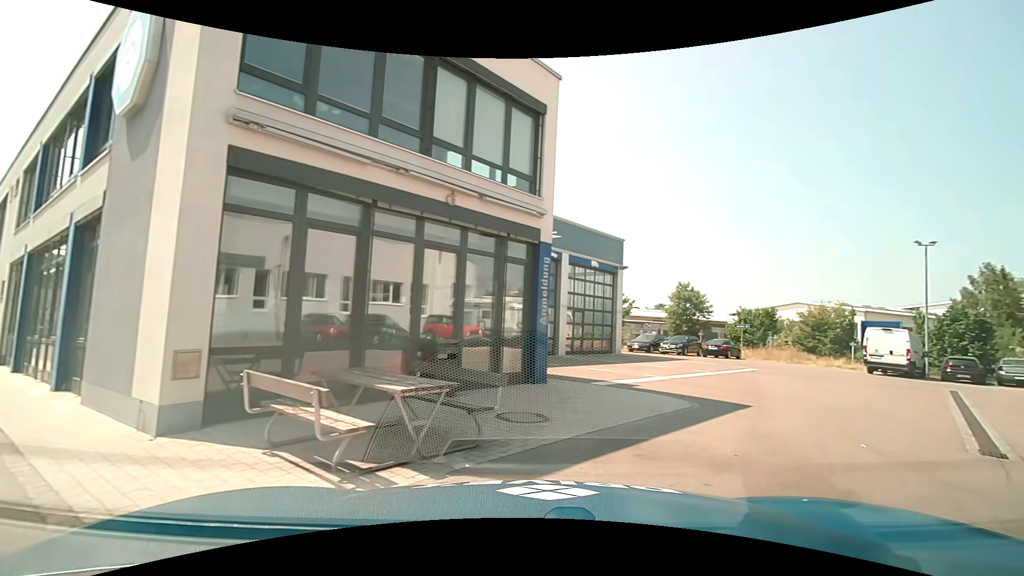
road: service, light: Day
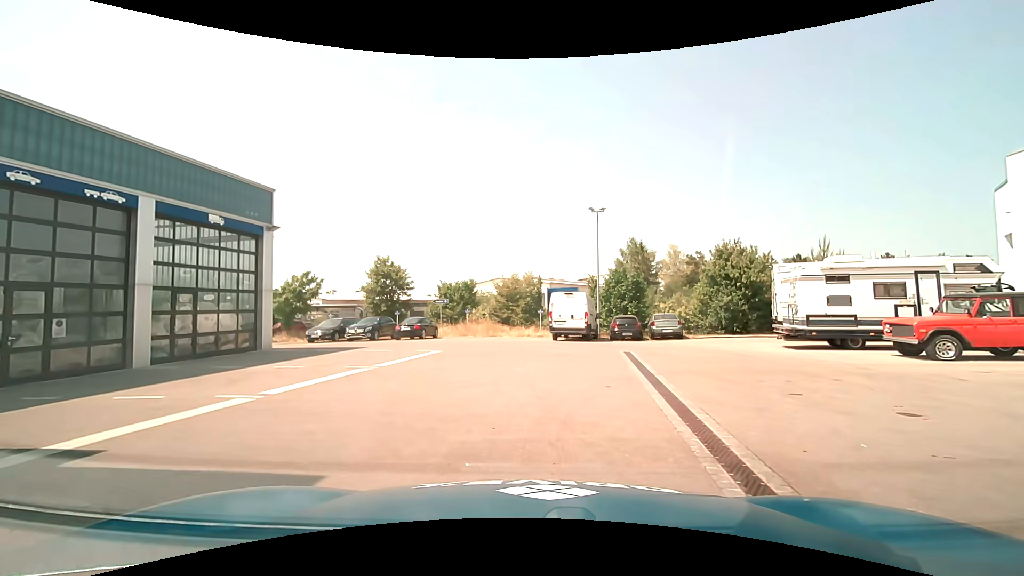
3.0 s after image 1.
(+2.9, +6.8) m; +29°
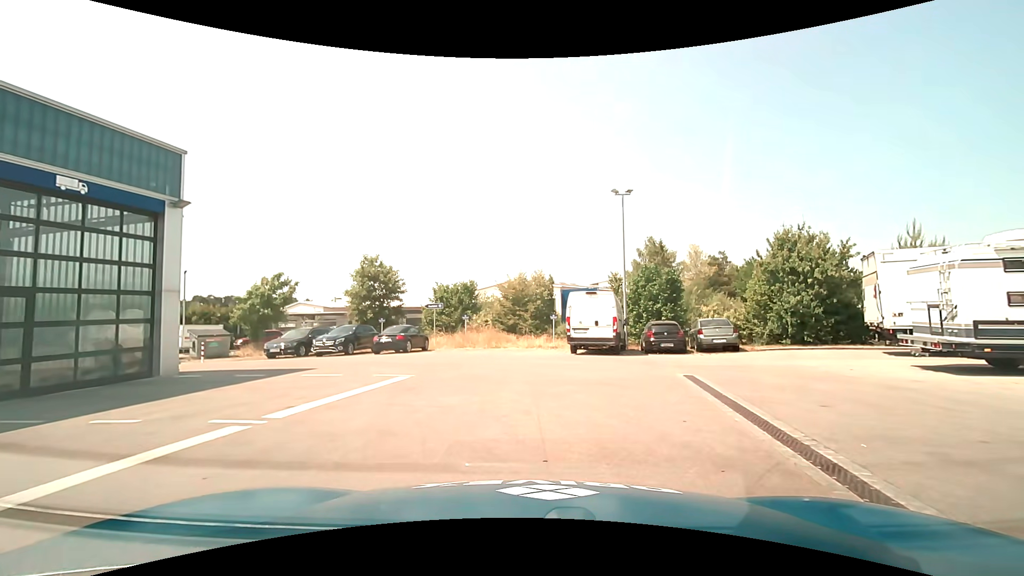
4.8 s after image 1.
(0.0, +5.9) m; -1°
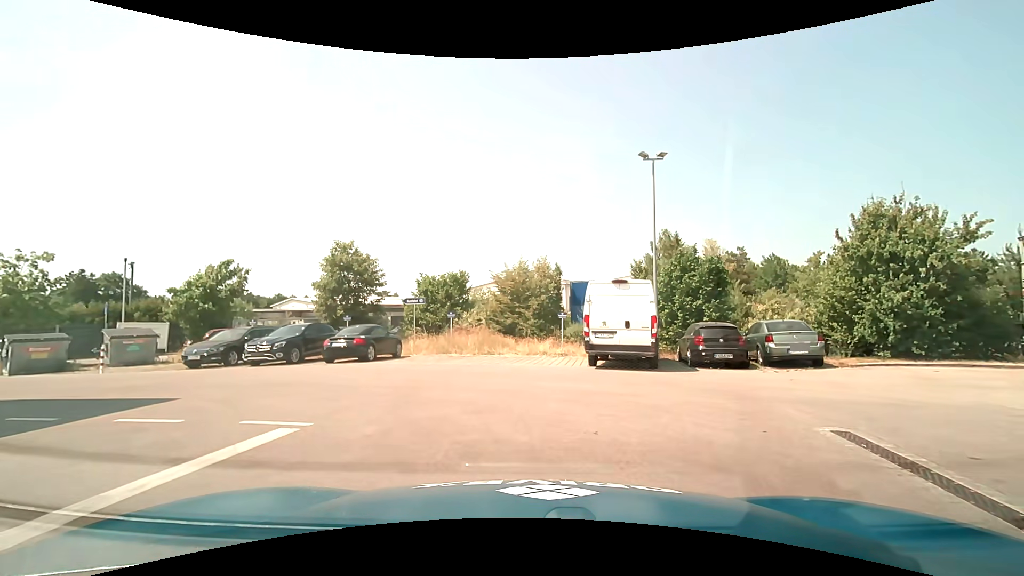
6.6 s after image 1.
(0.0, +5.9) m; 0°
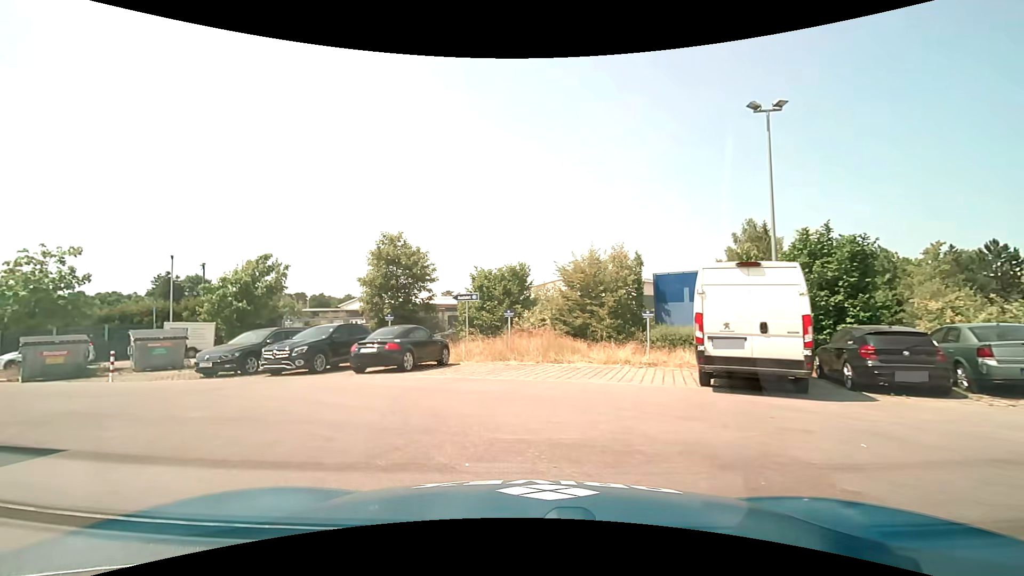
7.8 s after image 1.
(-0.2, +4.1) m; -7°
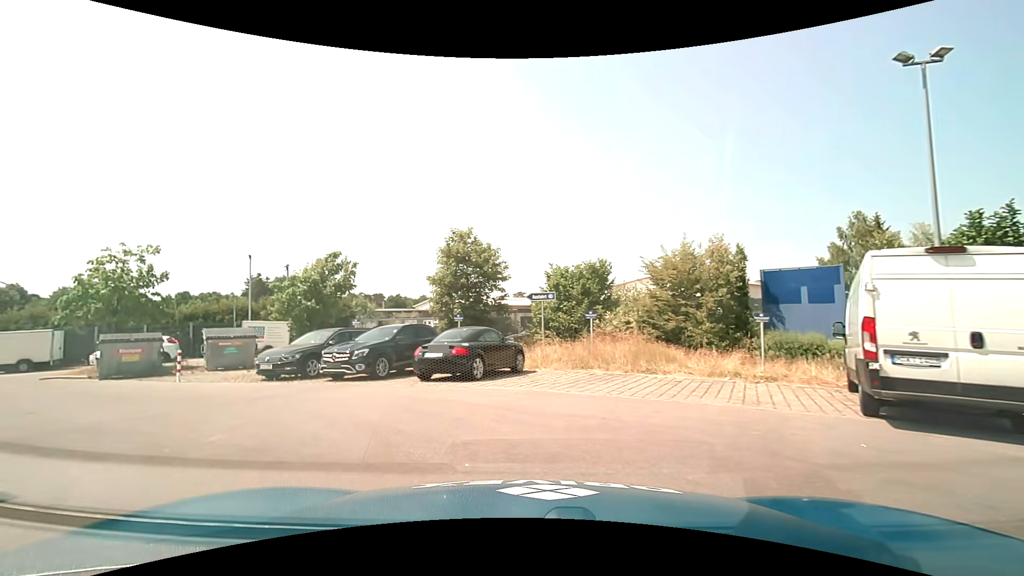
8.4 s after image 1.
(-0.1, +2.1) m; -9°
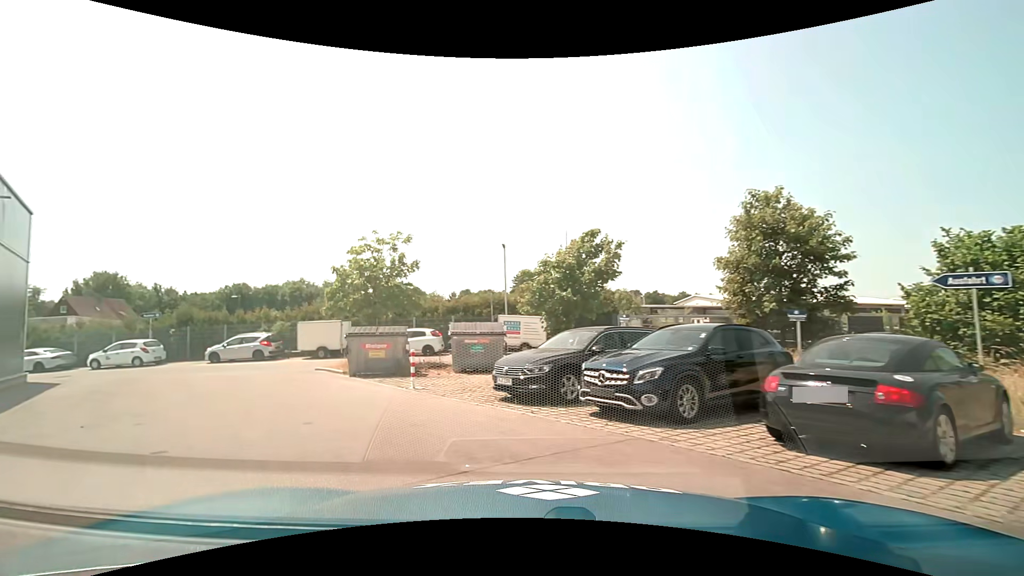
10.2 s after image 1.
(-1.5, +6.0) m; -29°
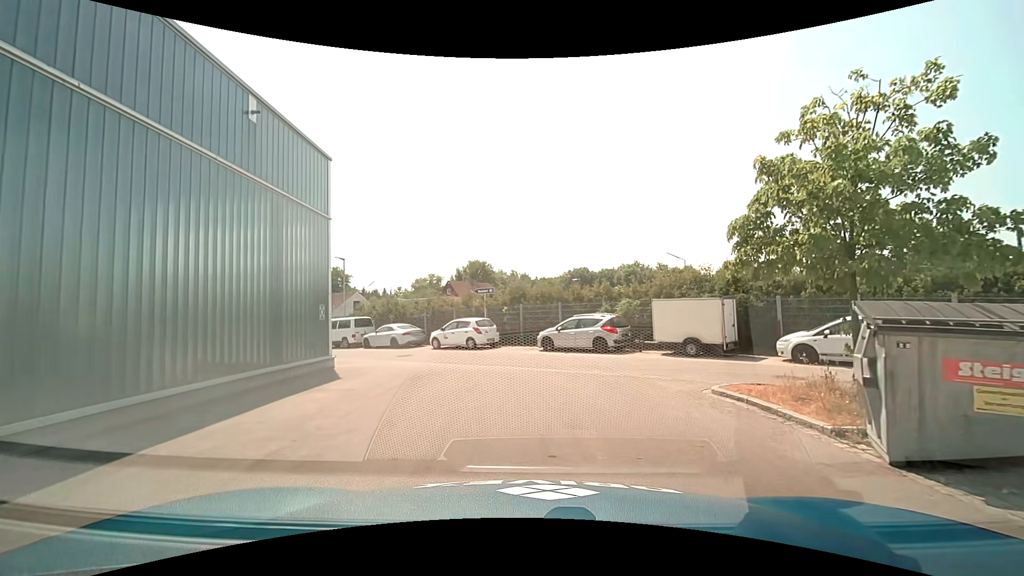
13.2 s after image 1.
(-4.2, +10.1) m; -36°
(0, +10) (-2, +20) (-9, +27) (-17, +33) (-25, +39) (-33, +45) (-41, +50) (-50, +55) (-58, +49) (-59, +39) m
